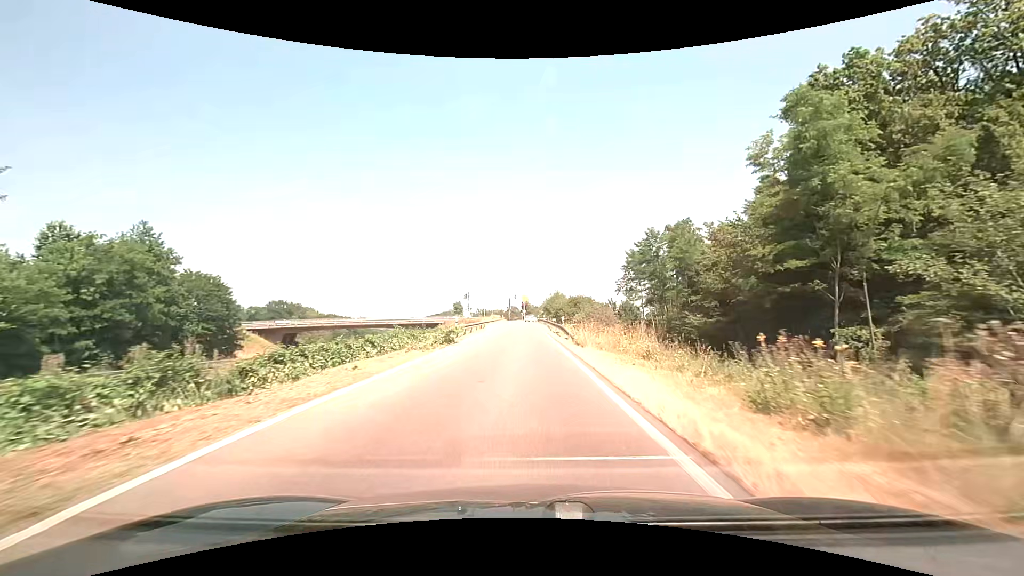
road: trunk_link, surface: asphalt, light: Day
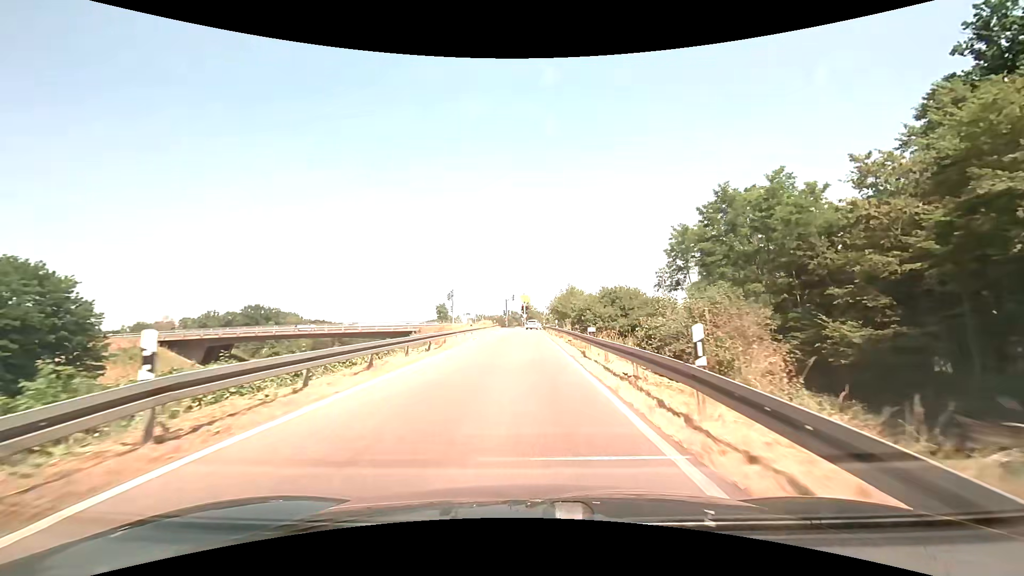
(0.0, +24.9) m; 0°
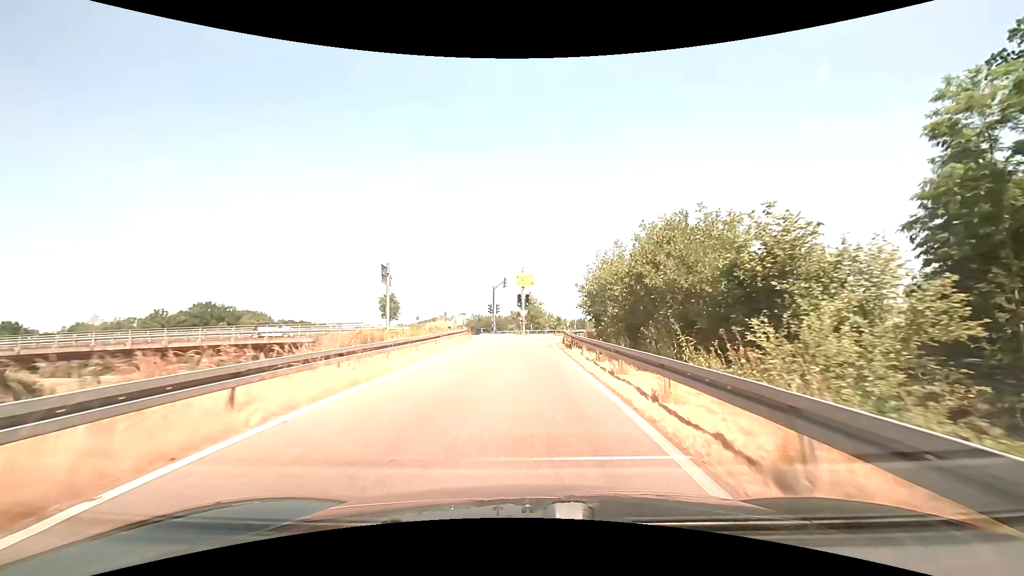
(-0.2, +38.6) m; 0°
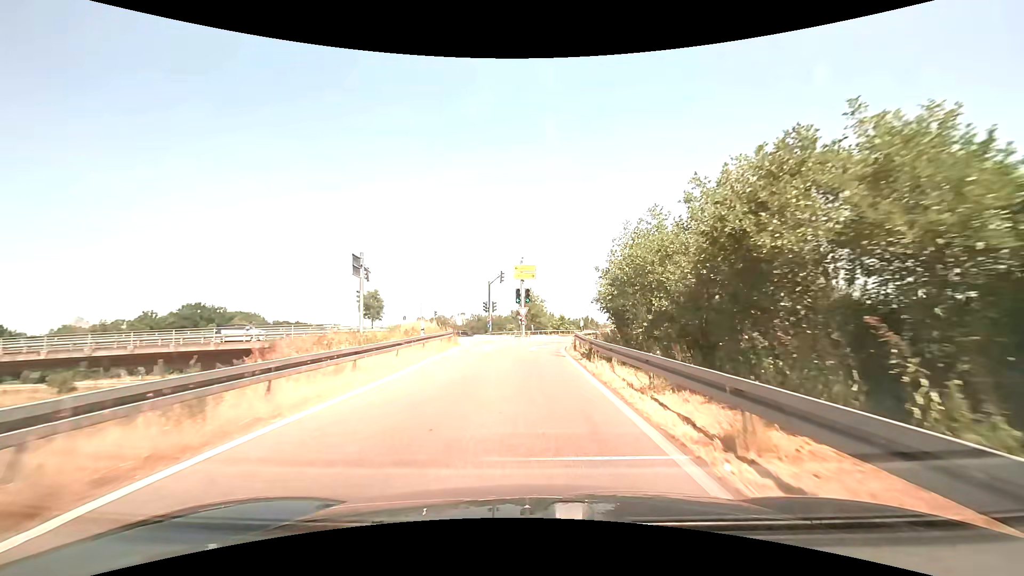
(0.0, +6.9) m; -1°
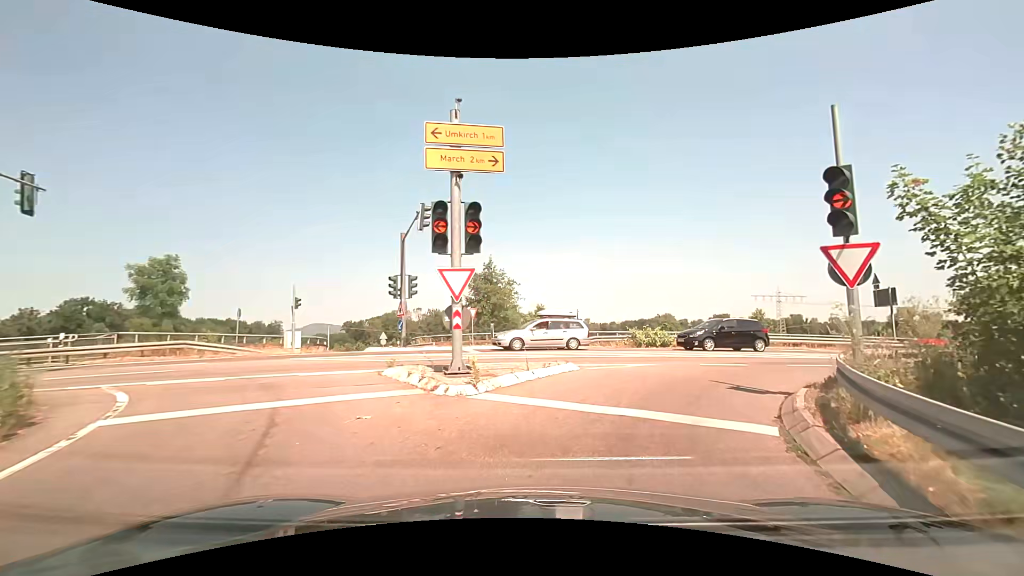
(+0.2, +26.4) m; +5°
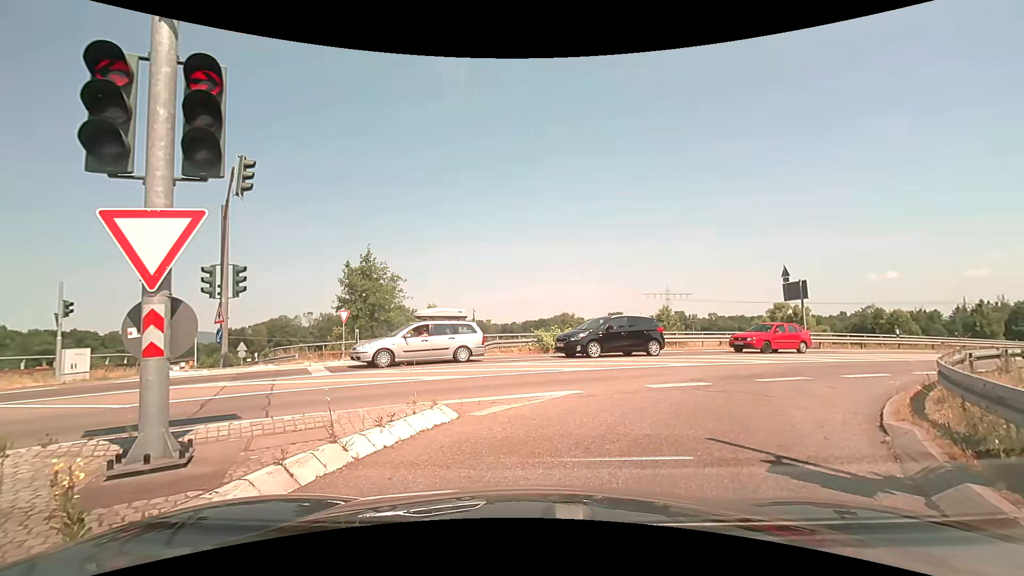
(+0.4, +5.1) m; +11°
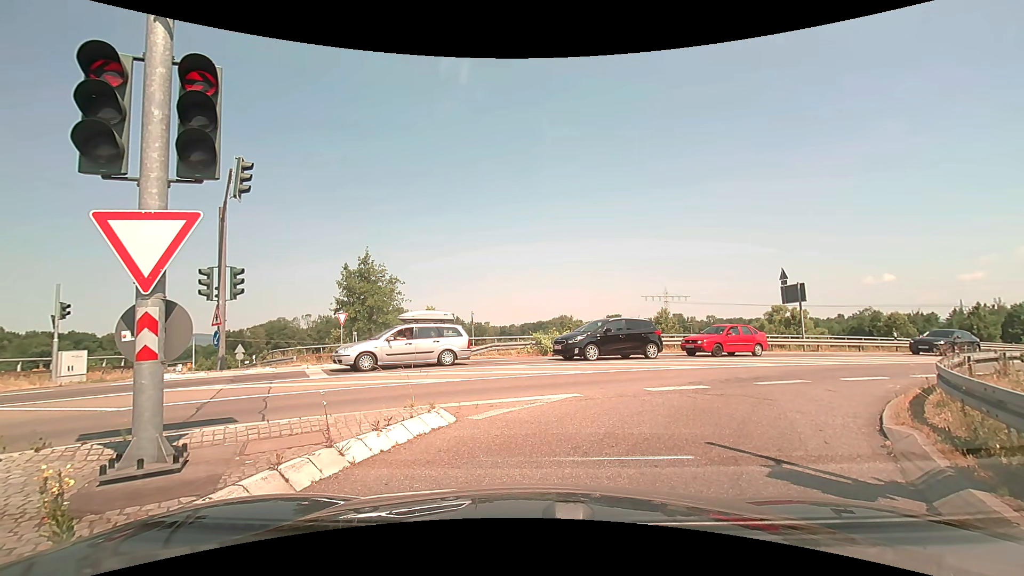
(0.0, +0.2) m; 0°
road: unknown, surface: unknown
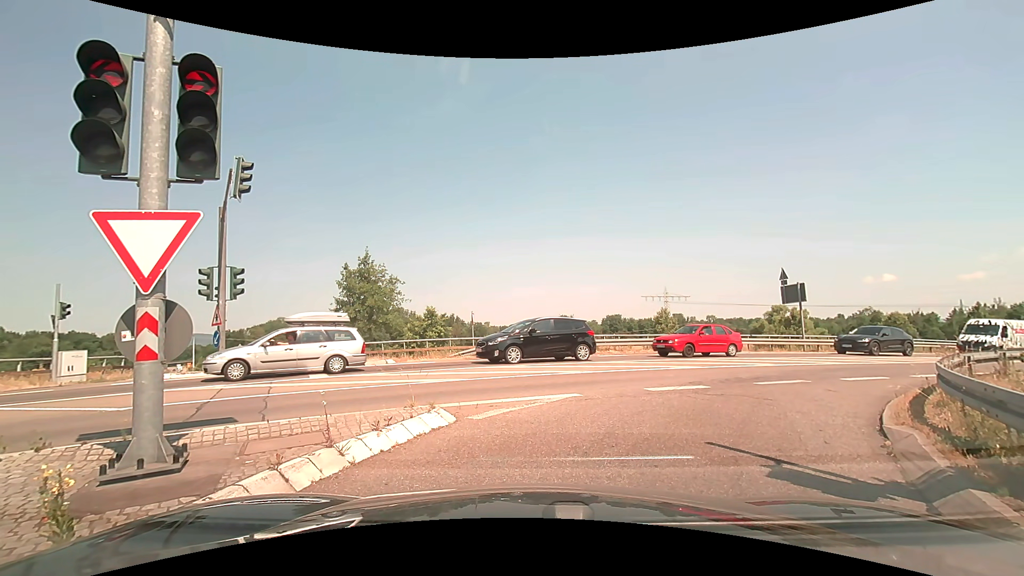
(0.0, 0.0) m; 0°
